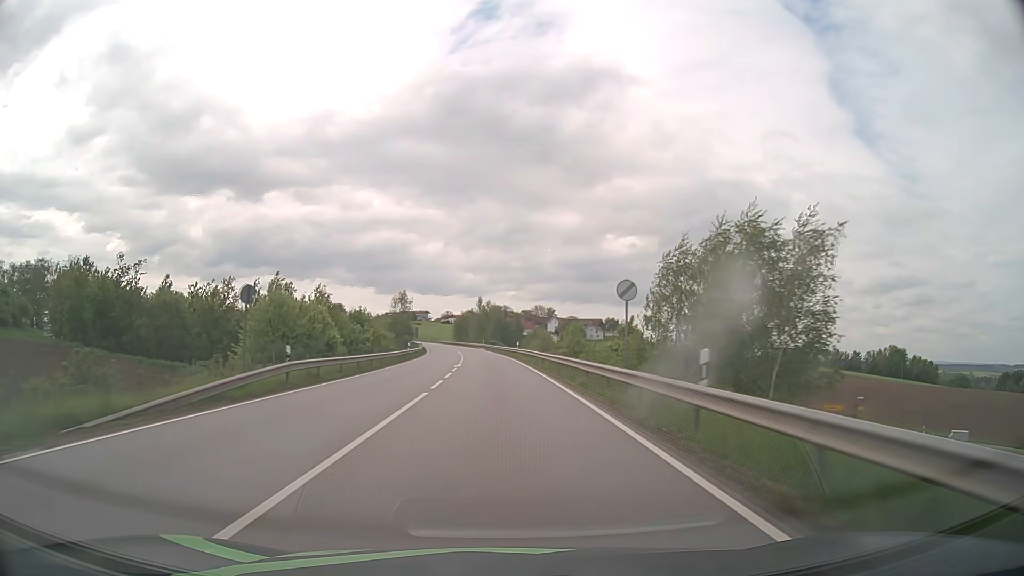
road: primary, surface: asphalt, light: Day
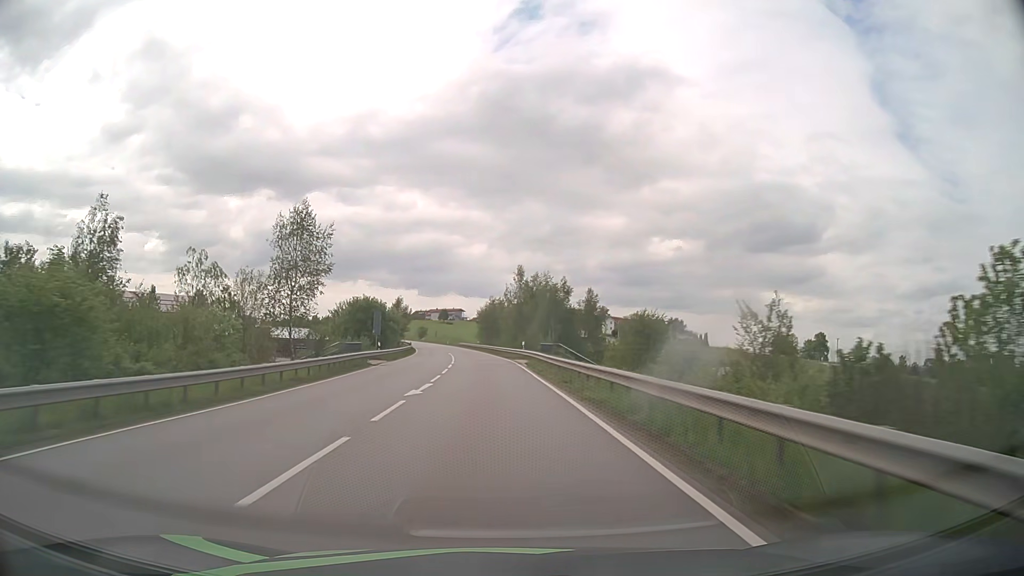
(-1.7, +63.2) m; -3°
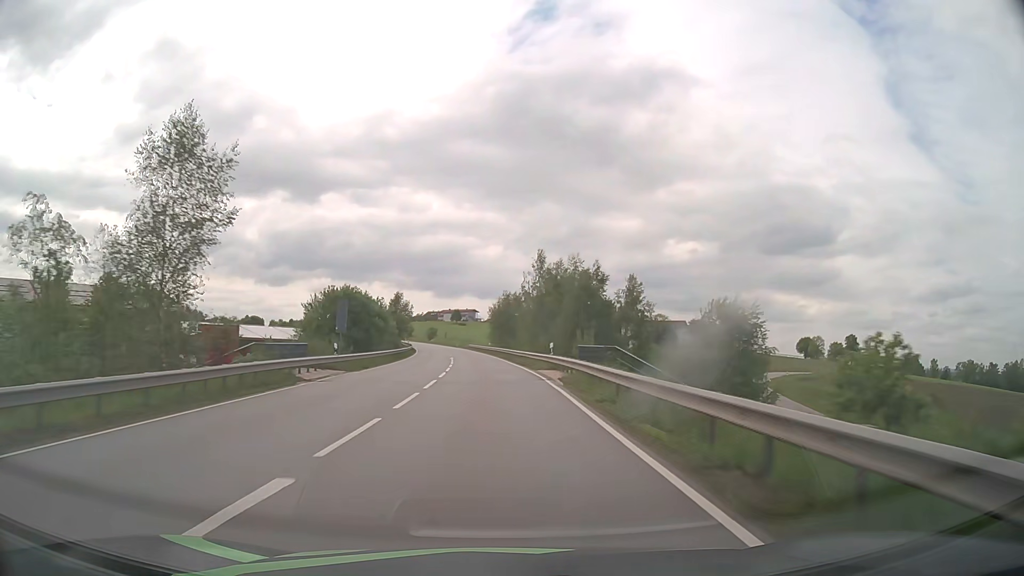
(-0.2, +15.8) m; -1°
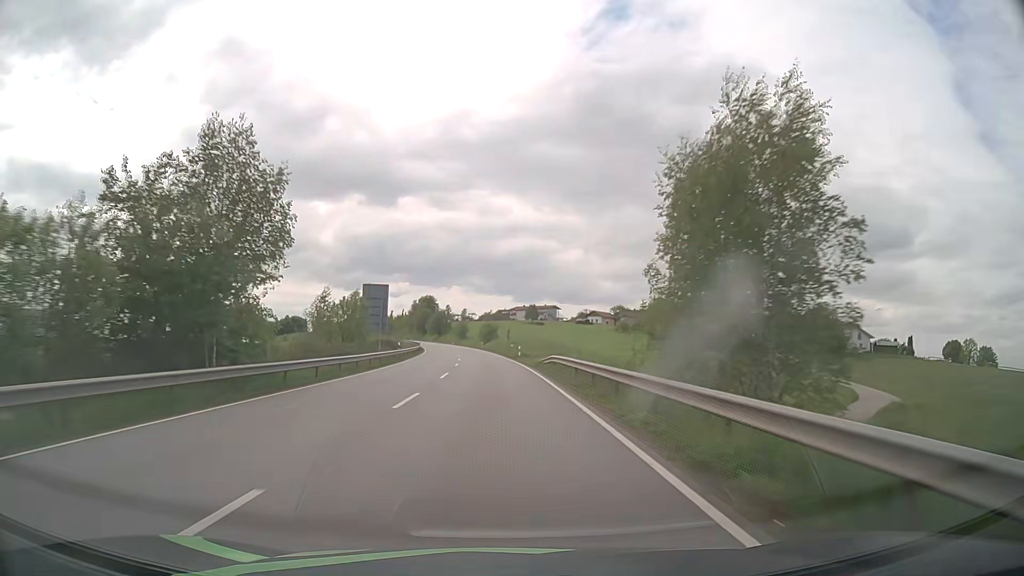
(-4.2, +78.8) m; -6°
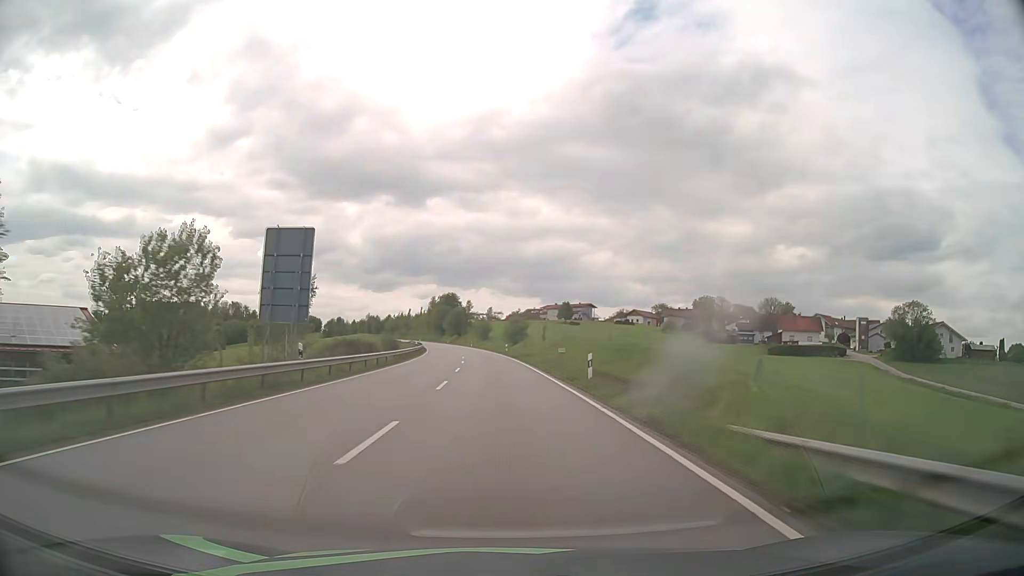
(-0.8, +31.5) m; -3°
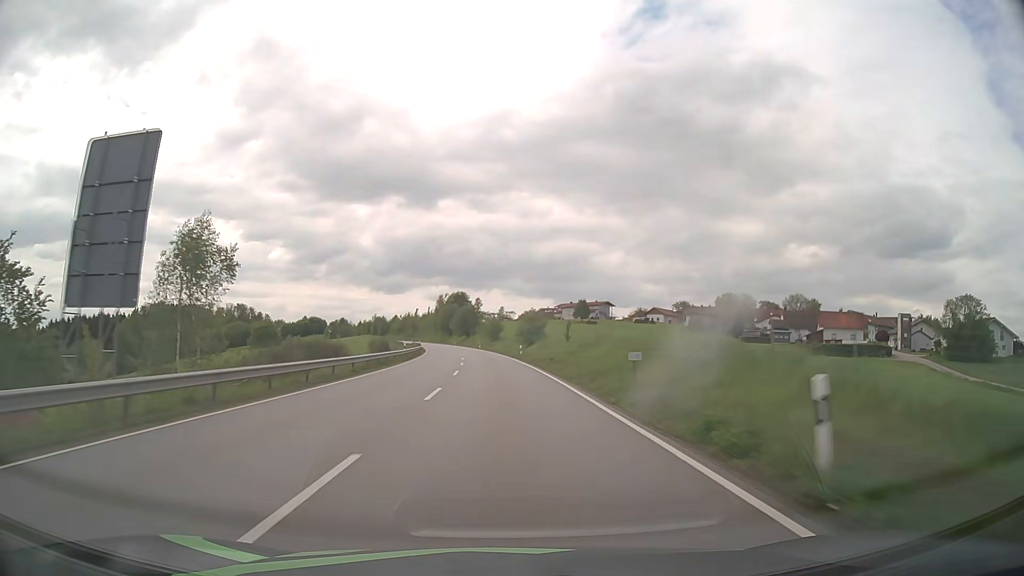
(-0.1, +15.7) m; -1°
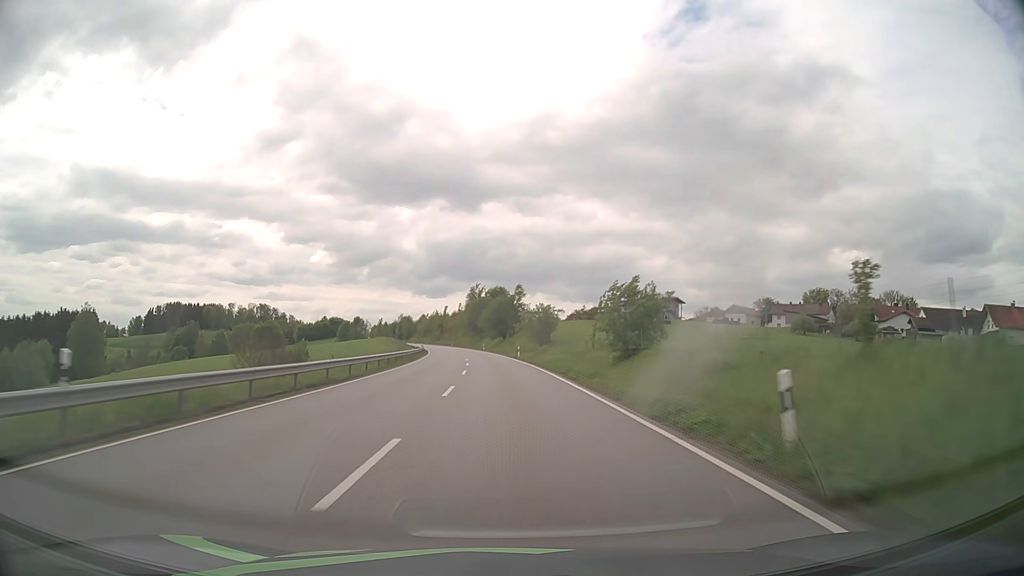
(-1.5, +46.9) m; -4°
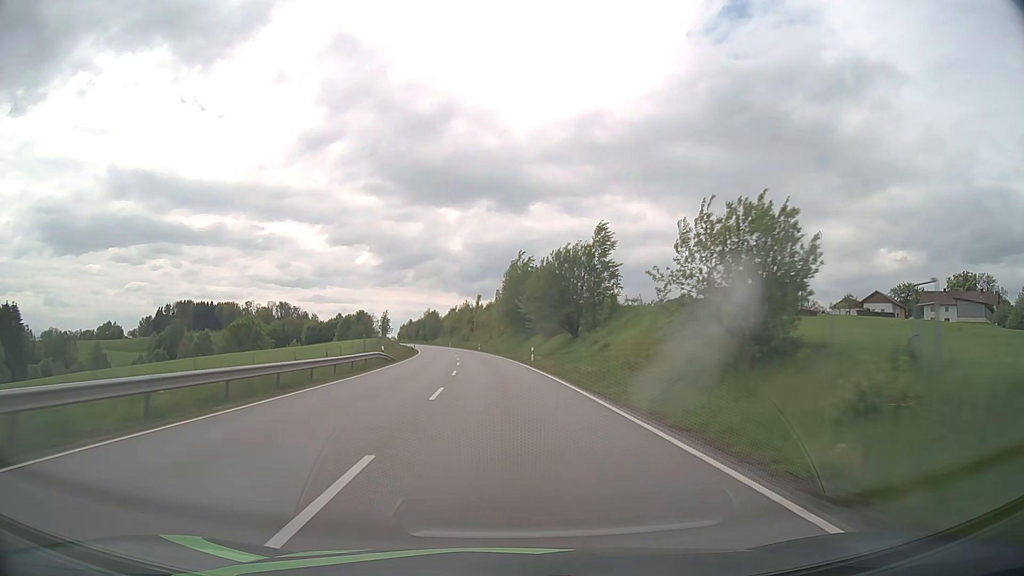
(-2.2, +61.8) m; -4°
(0, +10) (0, +20) (-1, +30) (-1, +40) (-2, +50) (-2, +60) (-3, +70) (-5, +80) (-6, +90) (-7, +100) m
